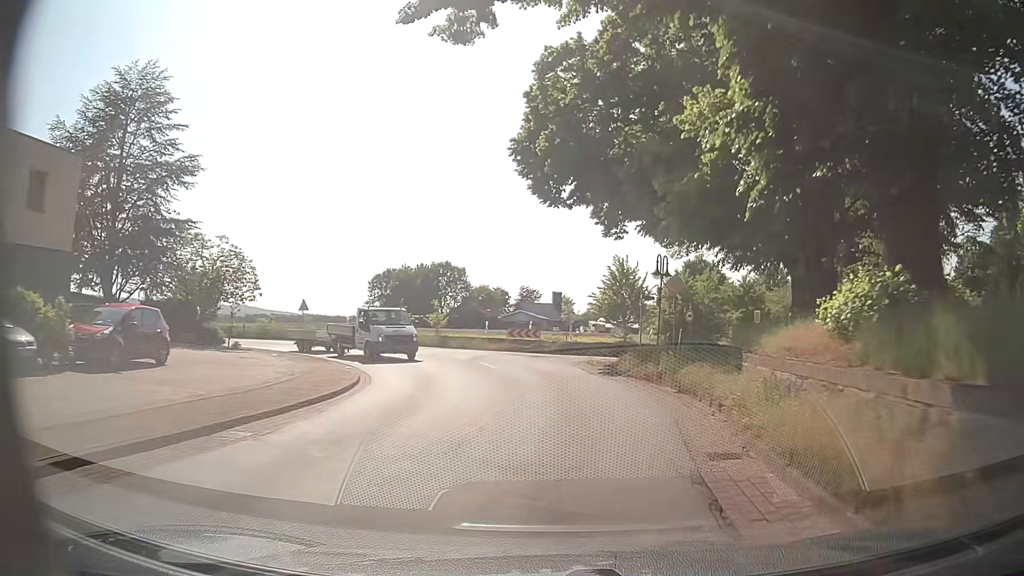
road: secondary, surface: asphalt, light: Day
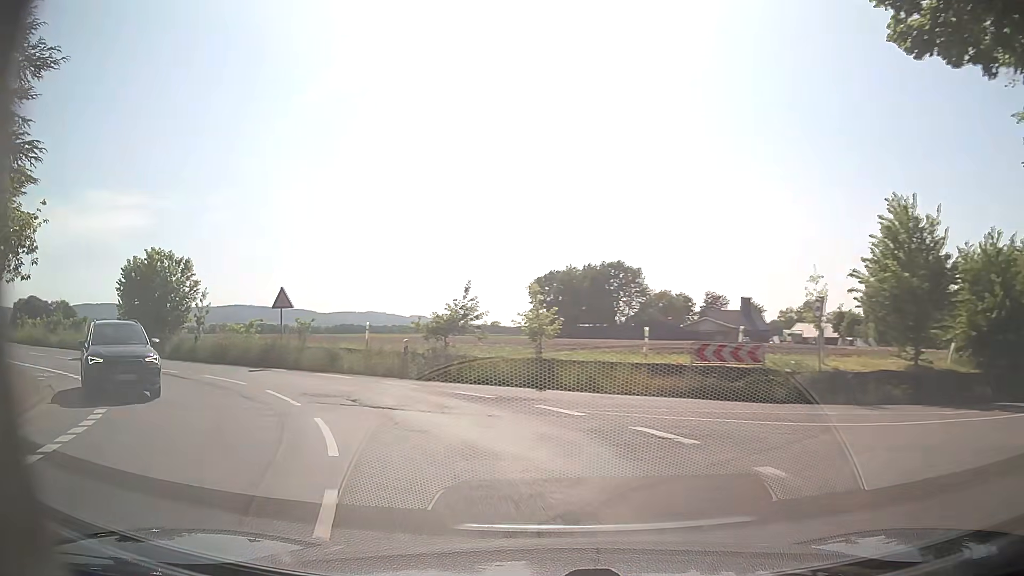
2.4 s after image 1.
(-0.5, +24.0) m; -13°
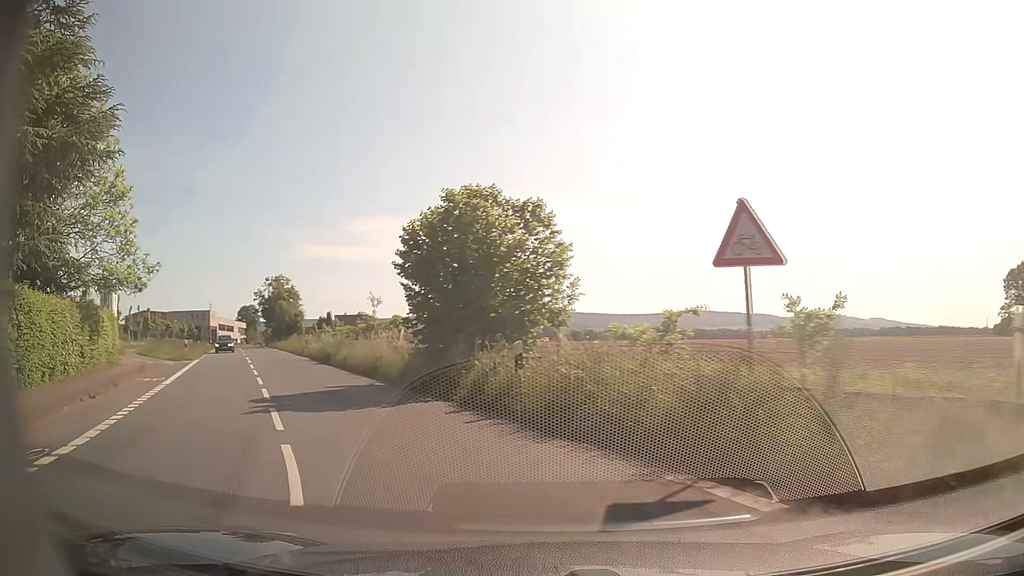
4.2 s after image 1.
(-5.6, +15.8) m; -39°
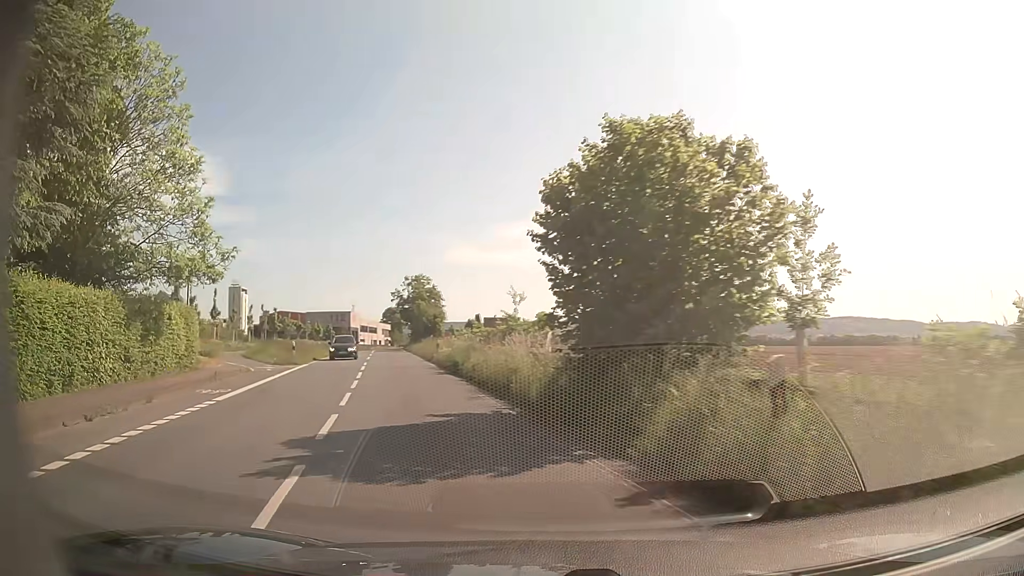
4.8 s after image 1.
(-0.7, +5.9) m; -14°
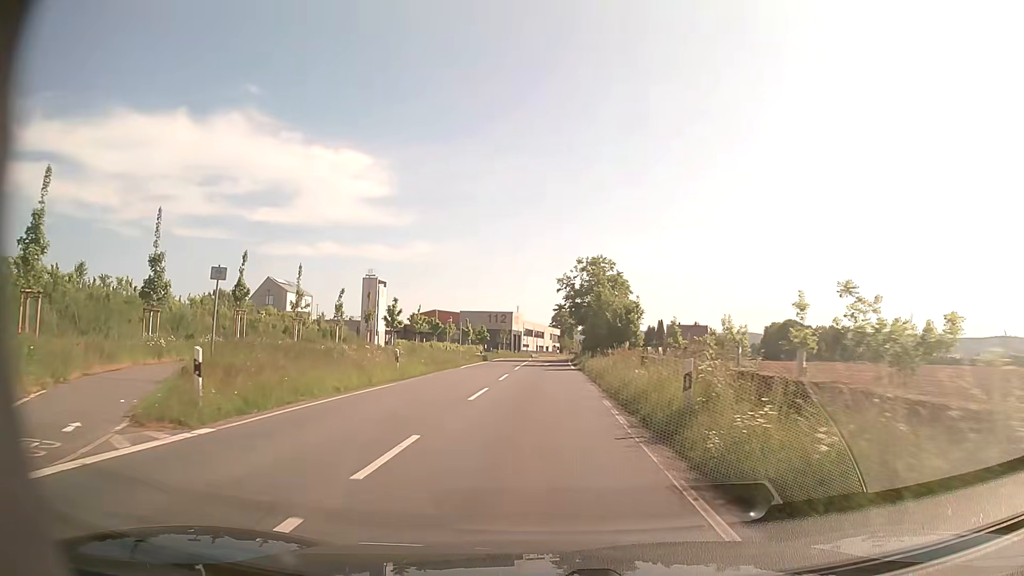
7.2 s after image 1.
(-4.9, +25.7) m; -15°
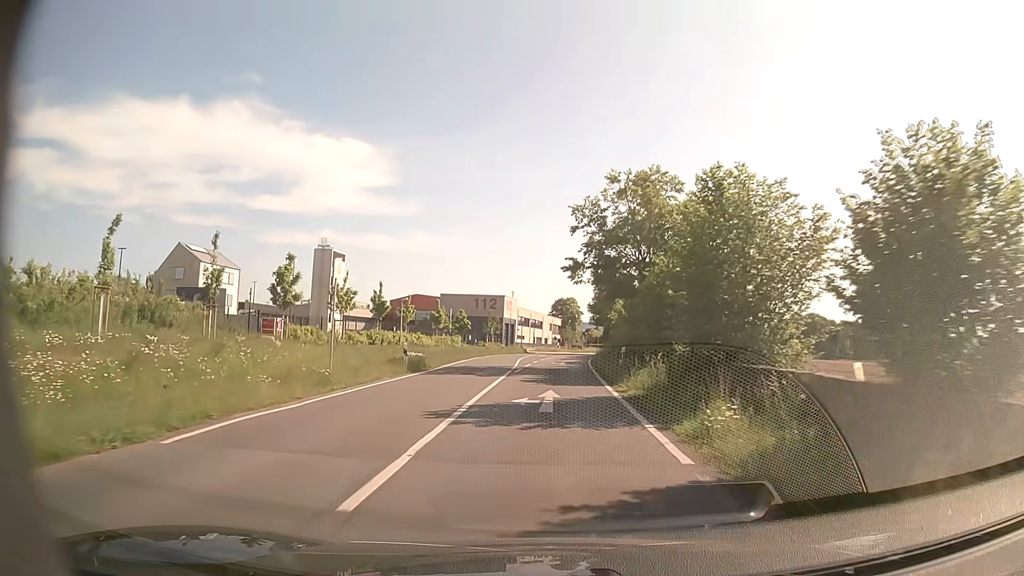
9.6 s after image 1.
(0.0, +30.1) m; 0°
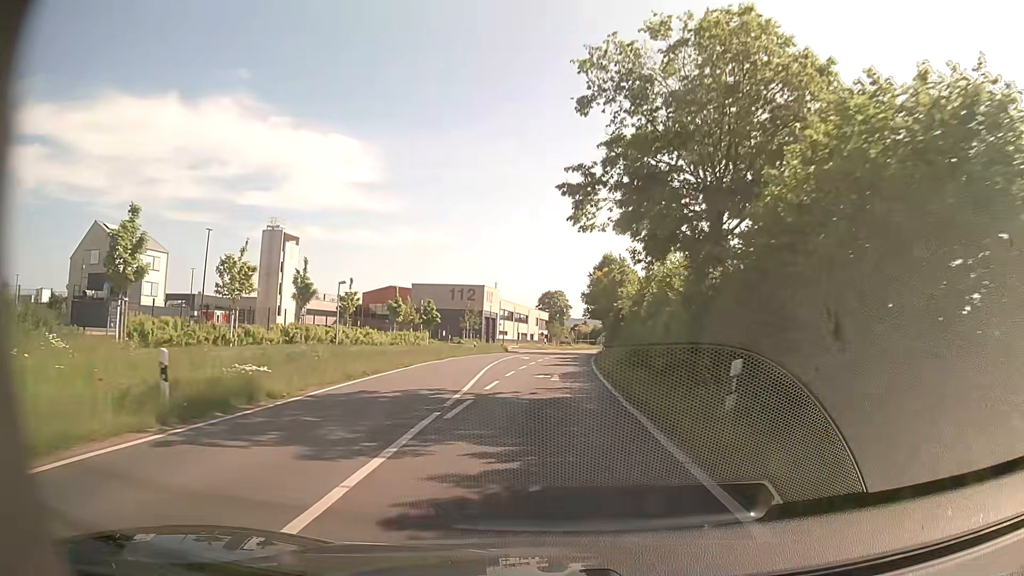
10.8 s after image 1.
(+0.1, +16.2) m; +1°
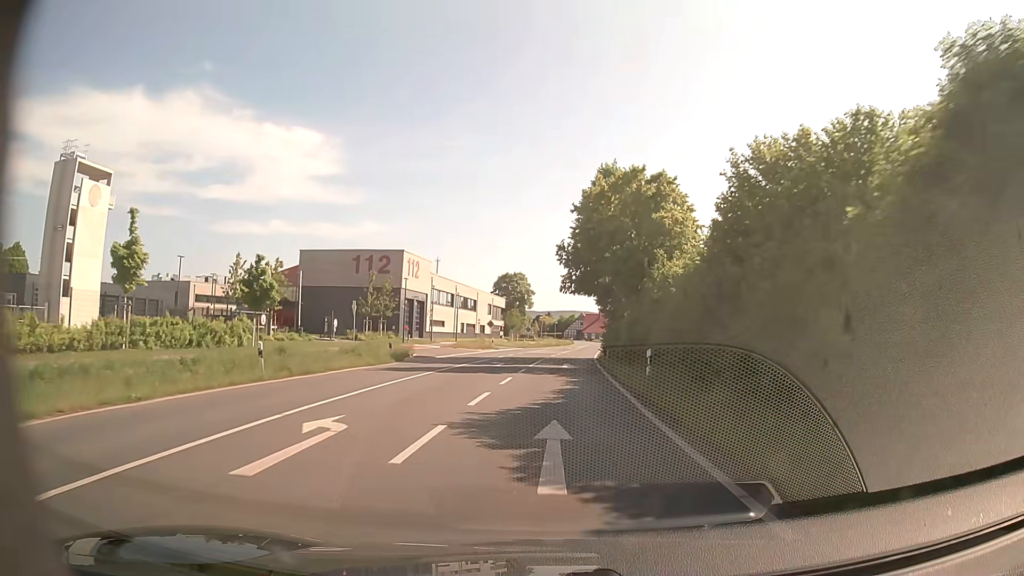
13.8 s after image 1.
(+1.2, +39.9) m; +4°
(0, +10) (0, +20) (+1, +30) (+1, +40) (+2, +50) (+3, +60) (+4, +70) (+5, +80) (+6, +90) (+7, +100) m
